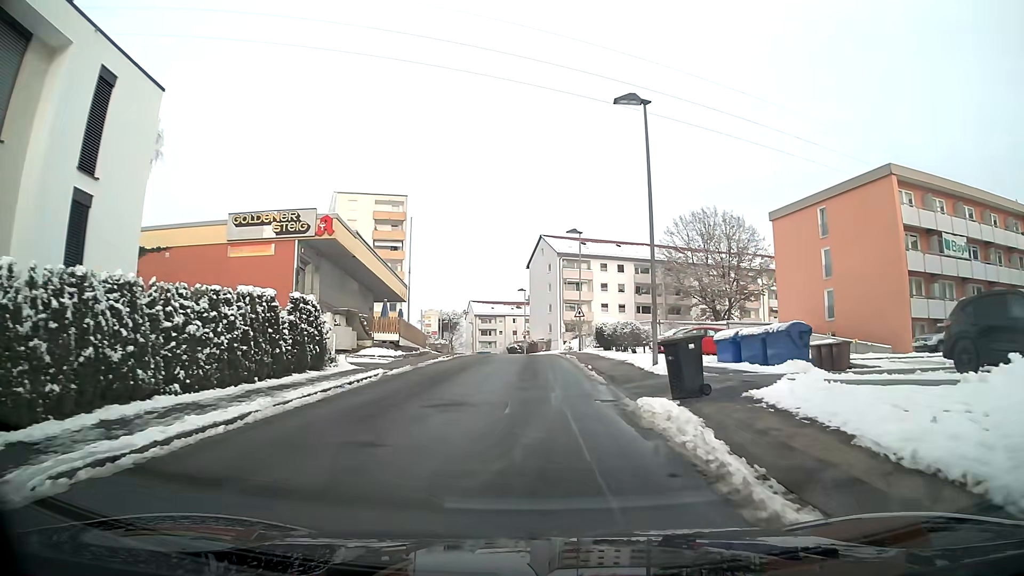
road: residential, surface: asphalt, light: Day
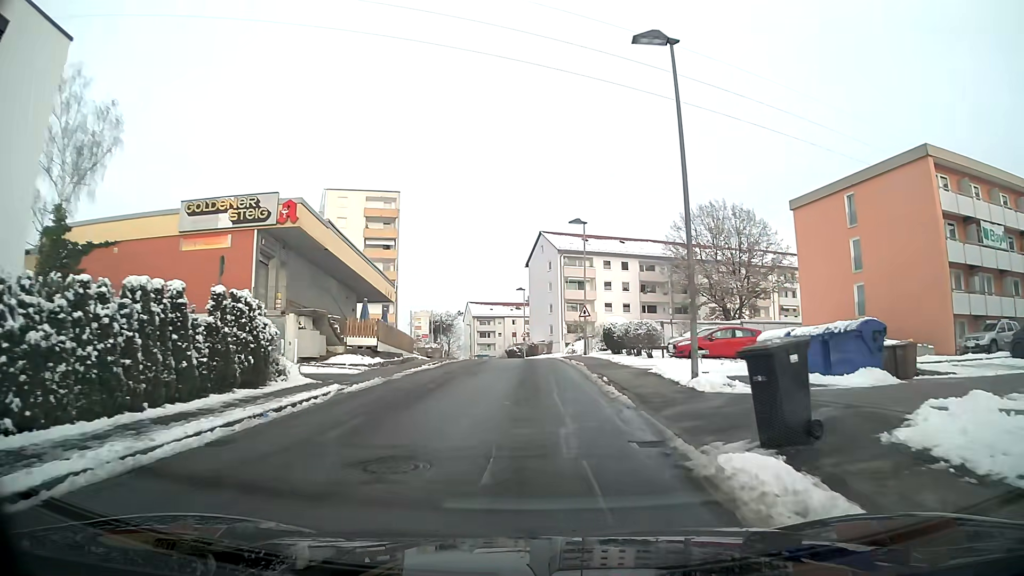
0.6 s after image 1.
(0.0, +4.7) m; 0°
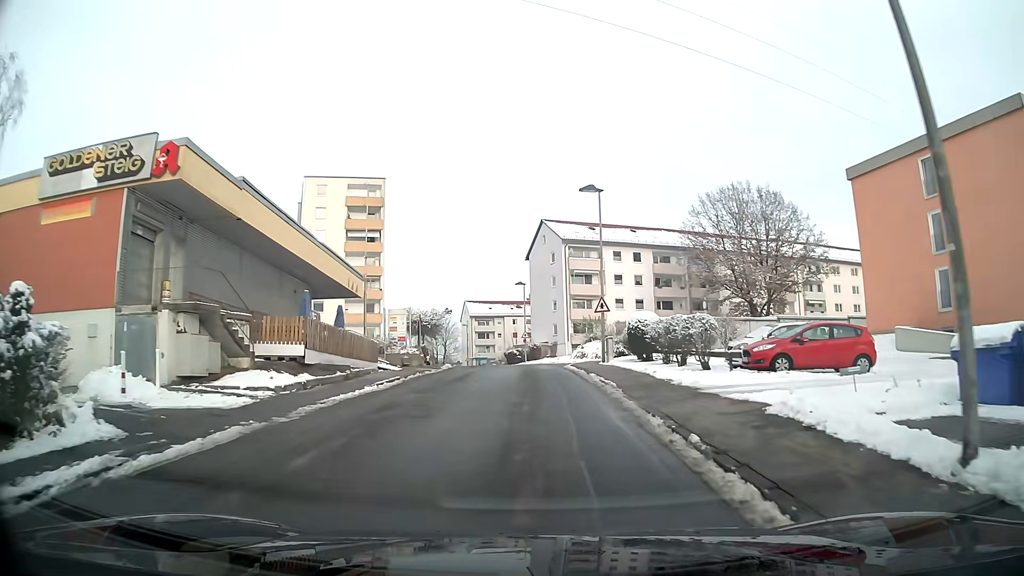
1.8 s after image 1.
(0.0, +9.4) m; 0°
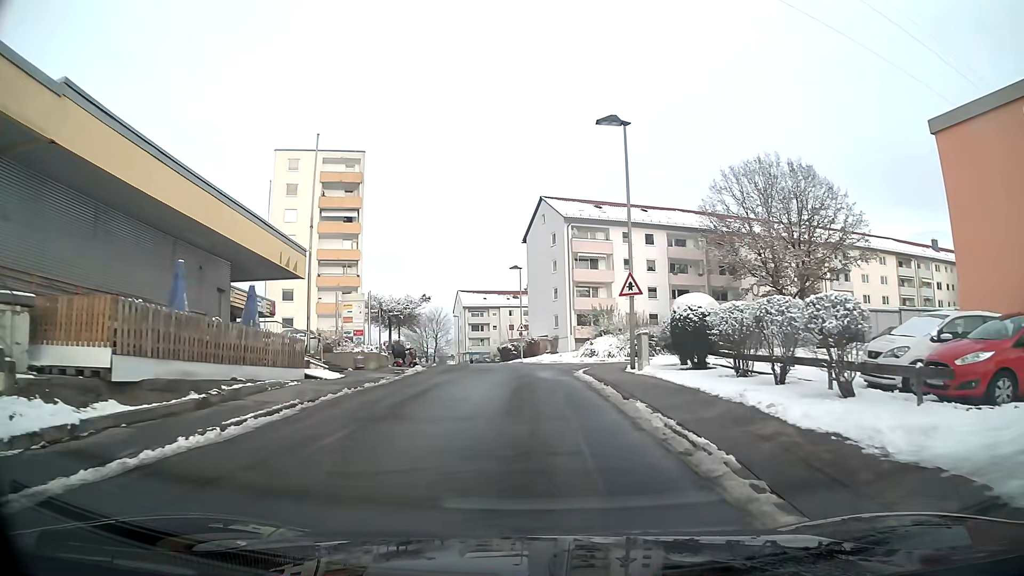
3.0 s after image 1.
(0.0, +9.5) m; 0°
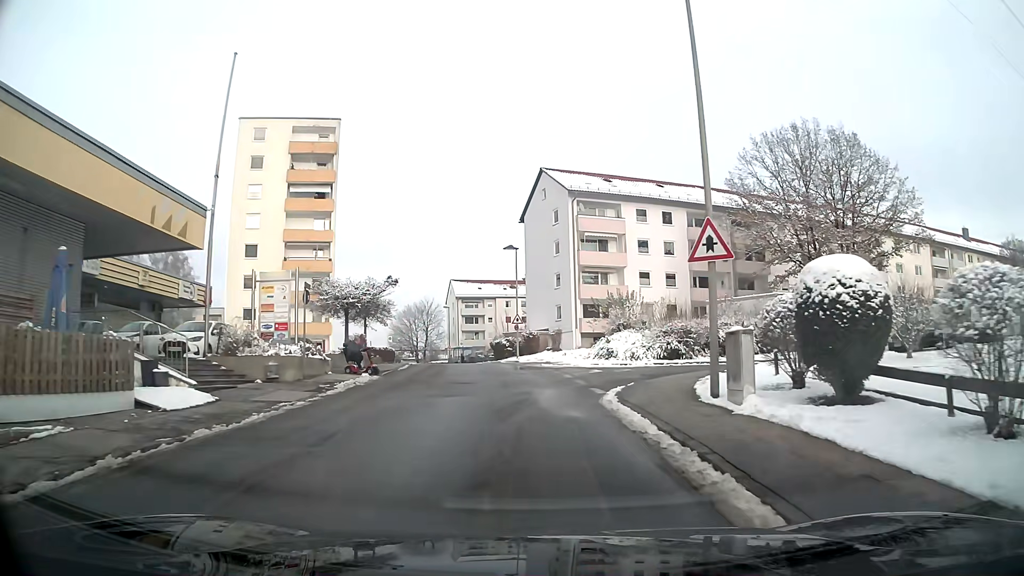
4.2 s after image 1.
(0.0, +9.5) m; 0°
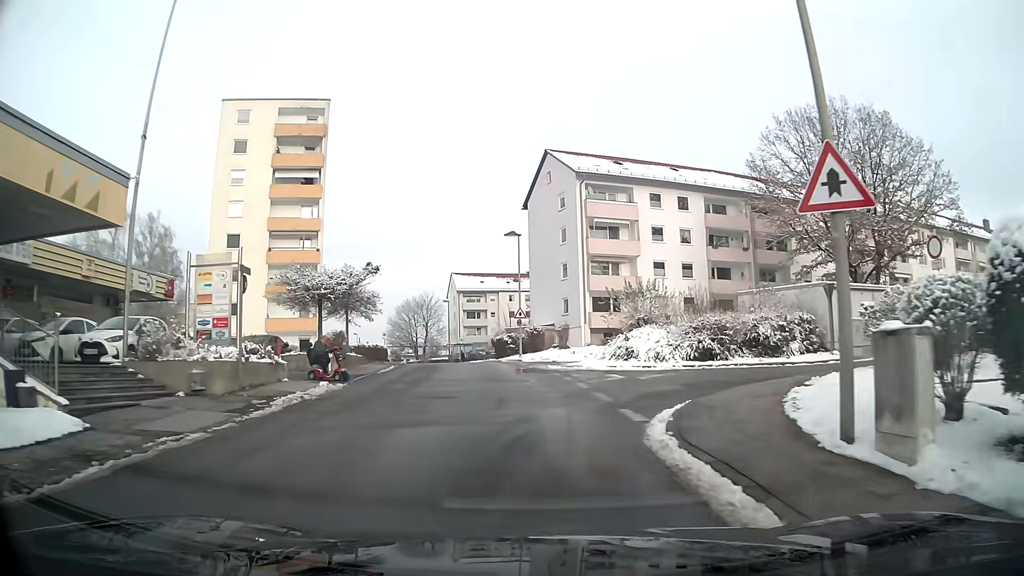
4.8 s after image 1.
(0.0, +4.7) m; 0°
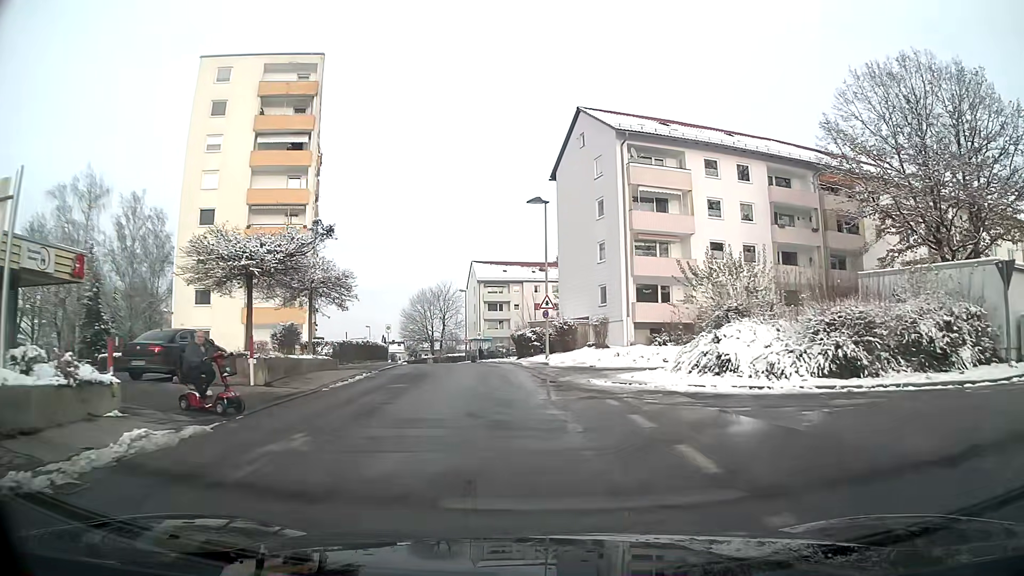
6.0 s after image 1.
(-0.2, +9.5) m; -2°
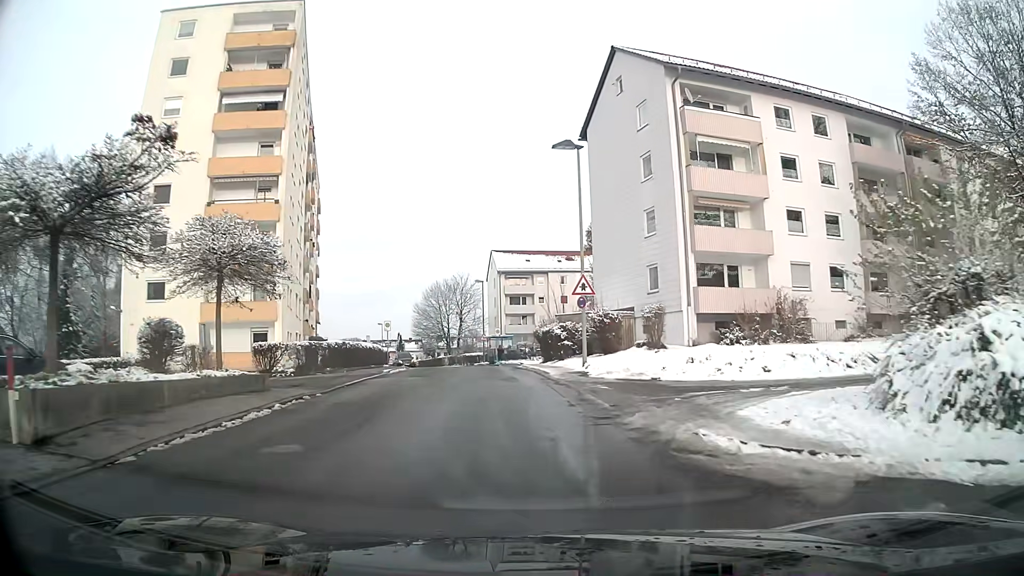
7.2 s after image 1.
(-0.1, +9.5) m; -2°
(0, +10) (-1, +20) (-2, +30) (-3, +40) (-5, +50) (-7, +59) (-10, +69) (-14, +78) (-18, +88) (-22, +96) m
